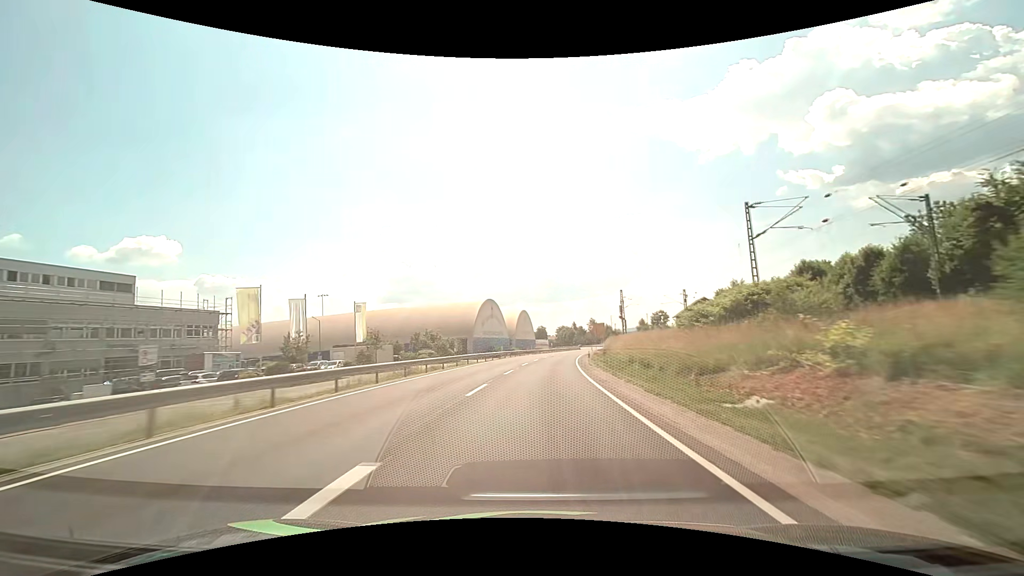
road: primary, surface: asphalt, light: Day
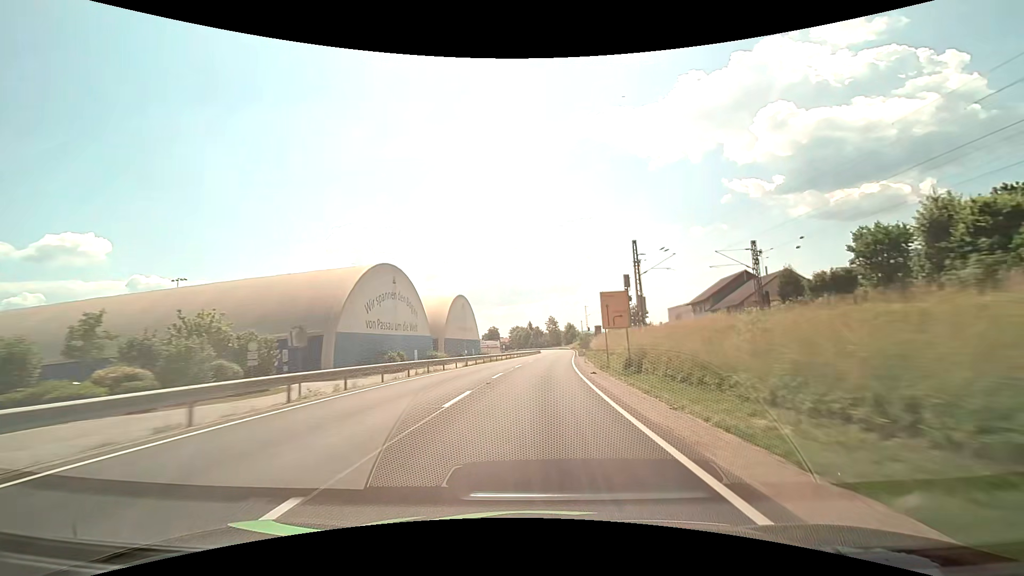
(+2.2, +46.2) m; +5°
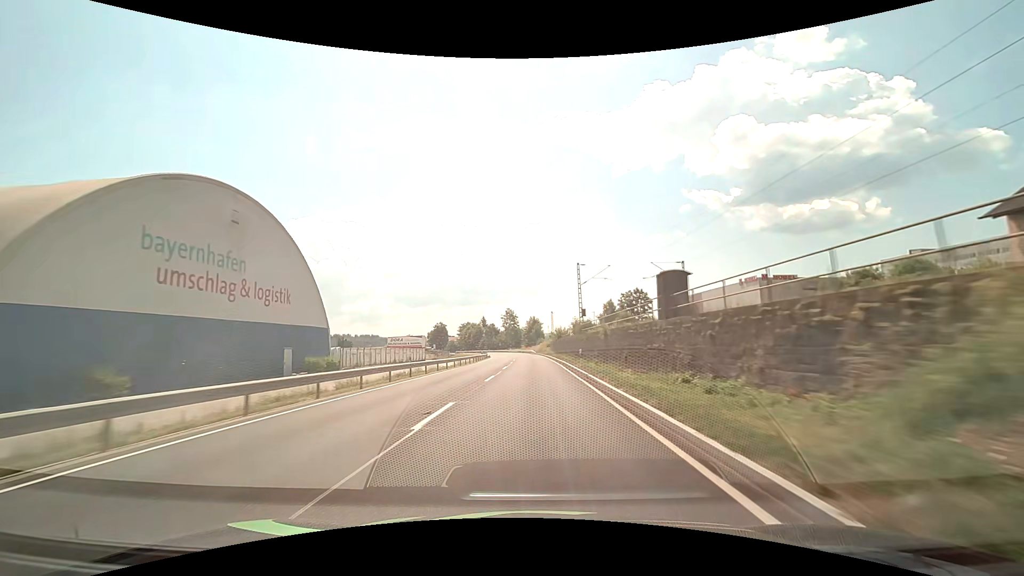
(+3.3, +61.6) m; +5°
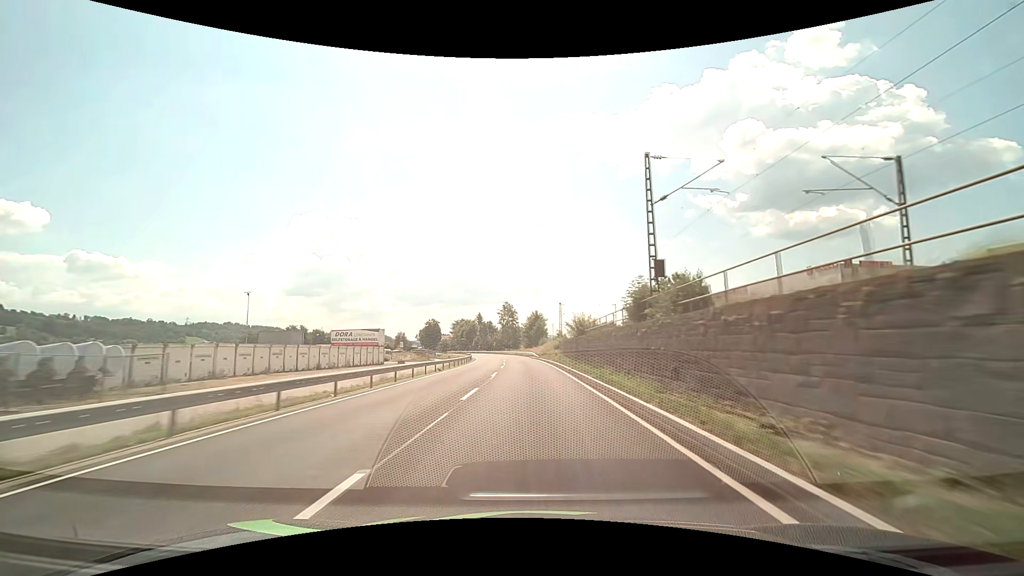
(+0.1, +30.9) m; 0°
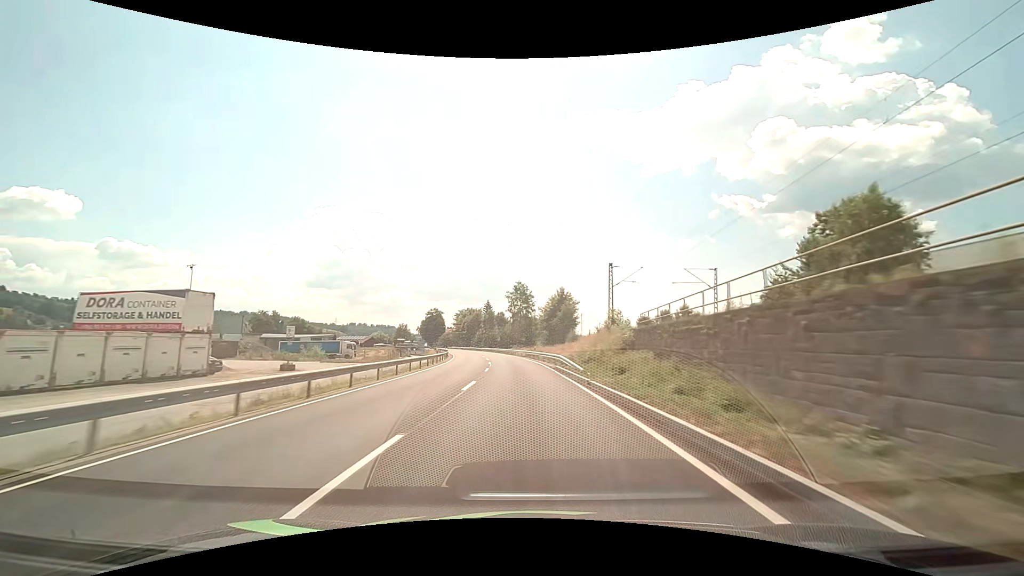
(-0.6, +46.1) m; -2°
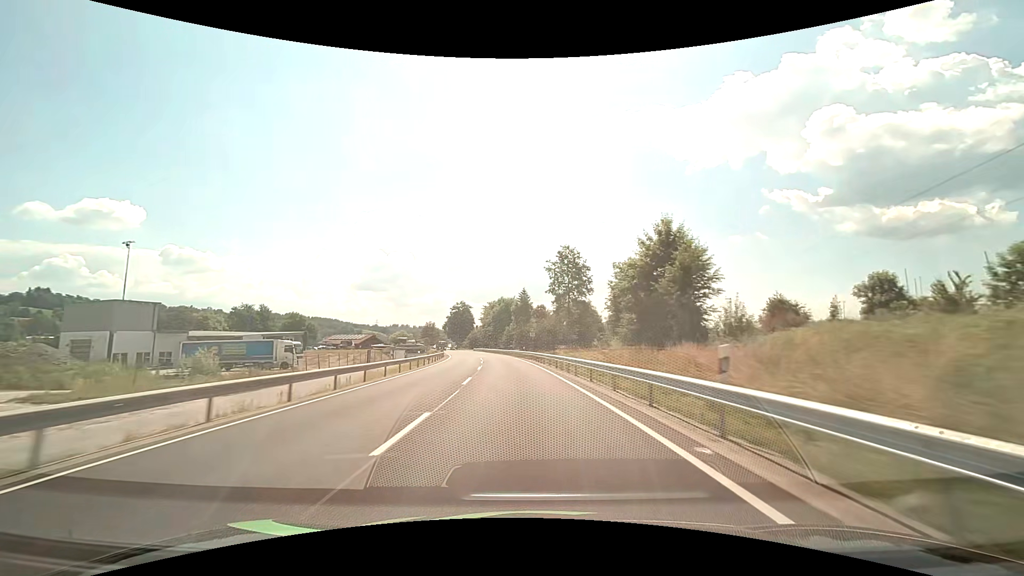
(-1.8, +45.6) m; -5°
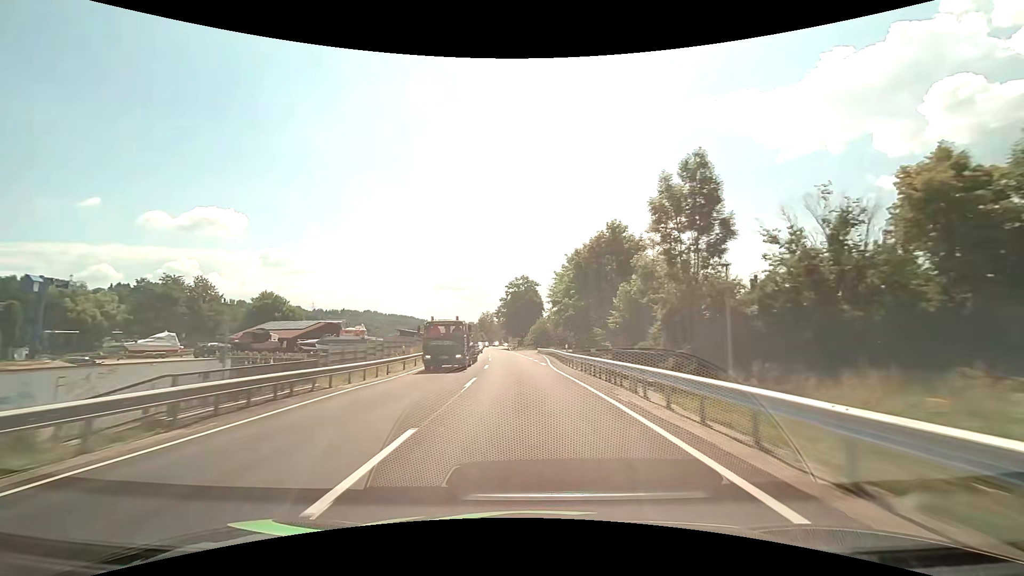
(-6.1, +74.3) m; -9°
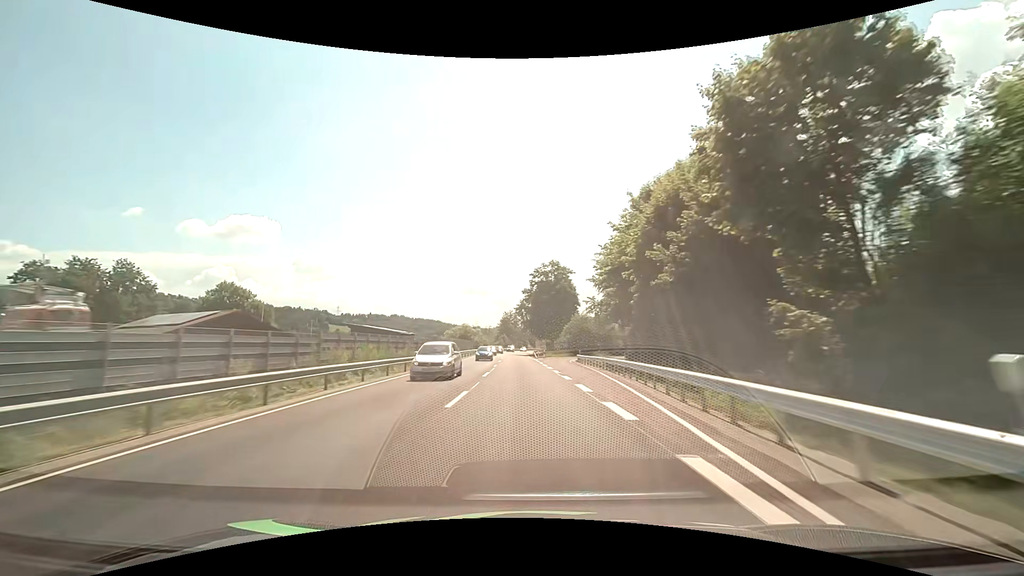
(-0.9, +29.4) m; -3°
(0, +10) (0, +20) (-1, +30) (-1, +40) (-1, +50) (-2, +60) (-2, +70) (-3, +80) (-3, +90) (-3, +100) m
